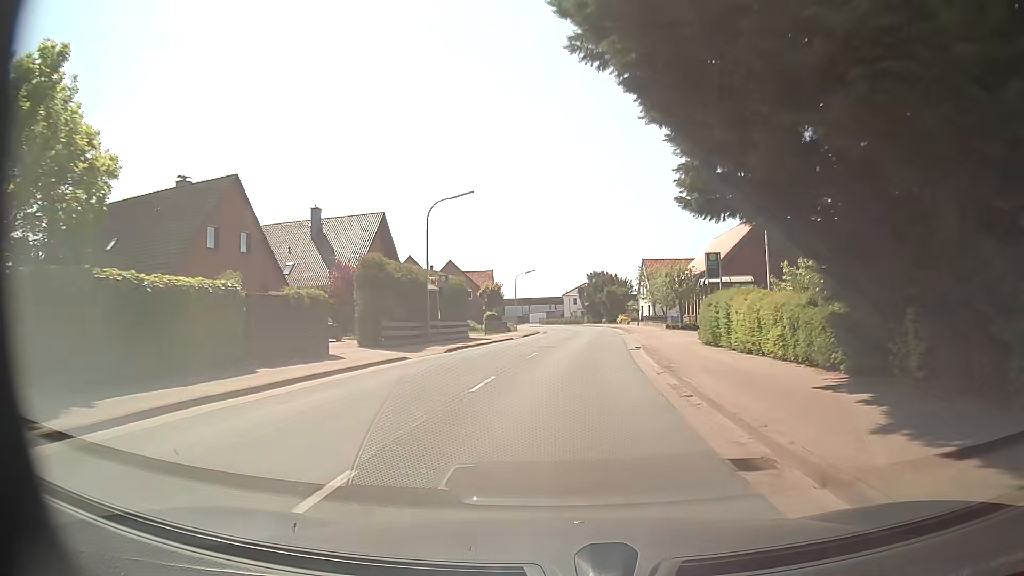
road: secondary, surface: asphalt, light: Day
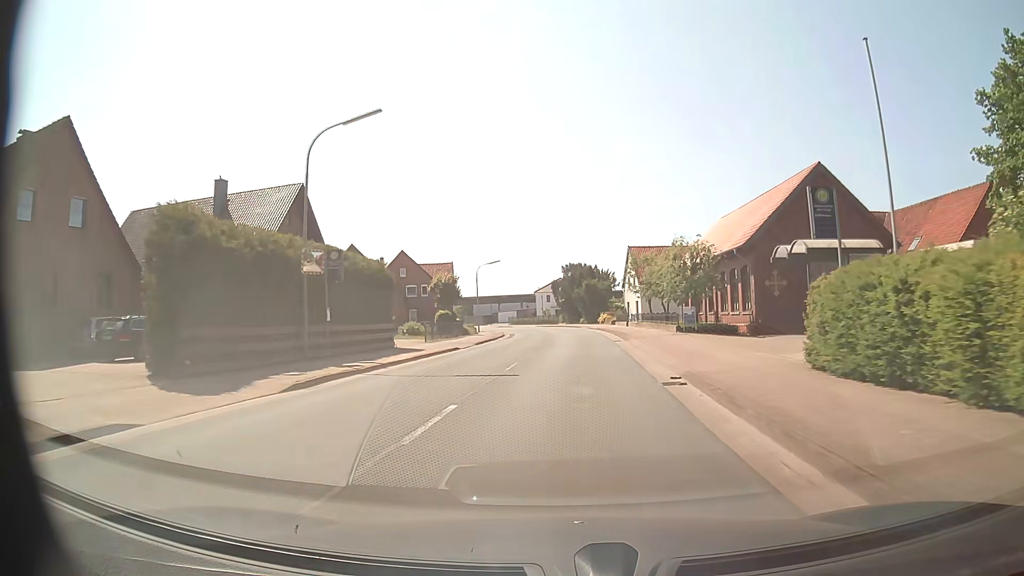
(+0.3, +14.0) m; +2°
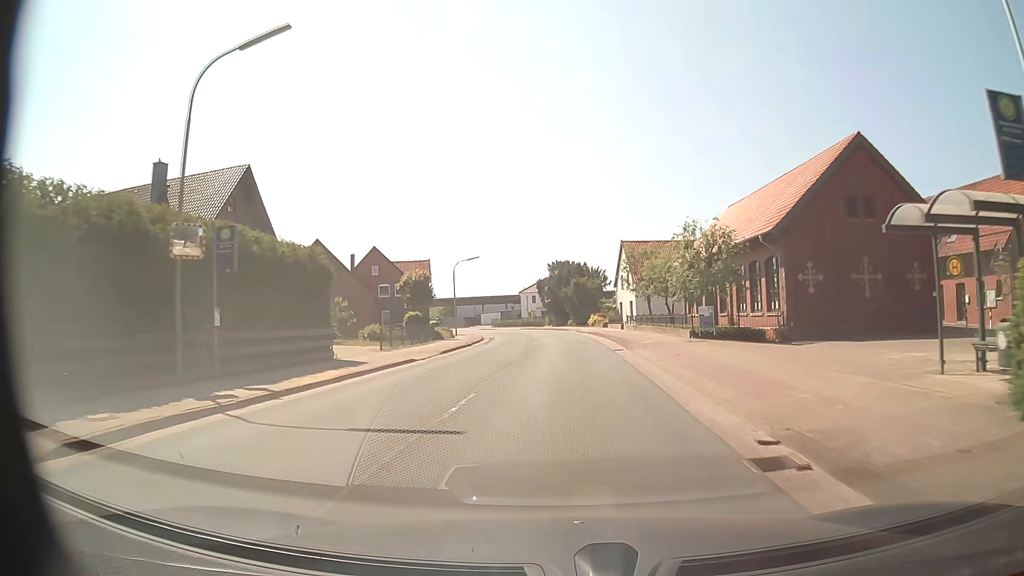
(+0.1, +6.9) m; +2°
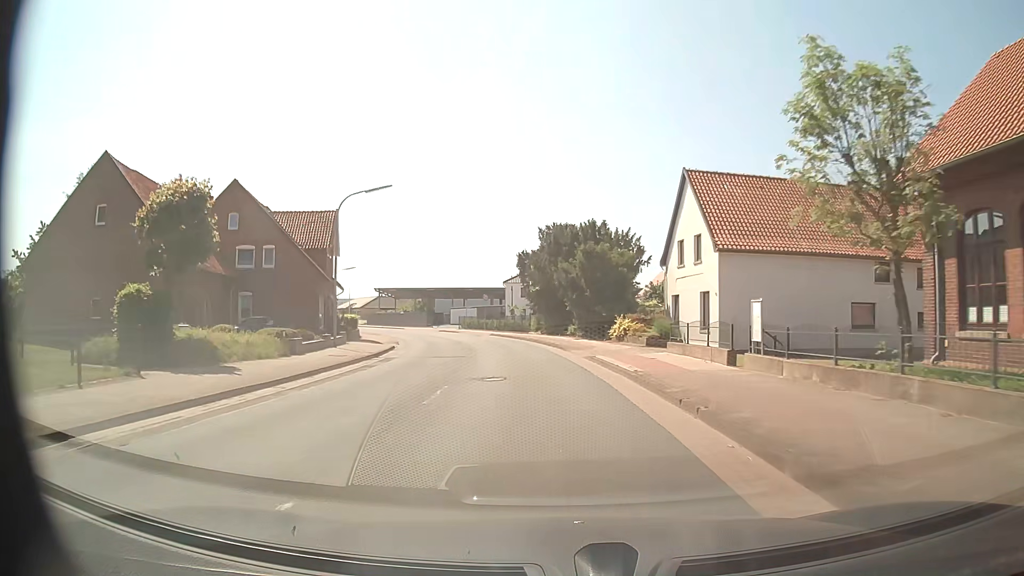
(+0.6, +34.2) m; 0°
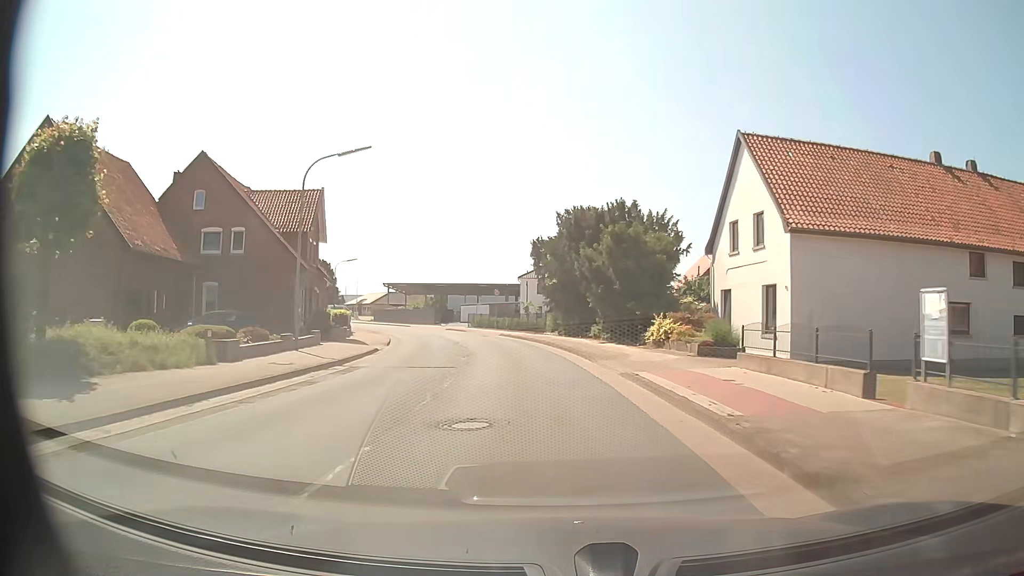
(-0.1, +6.9) m; -2°
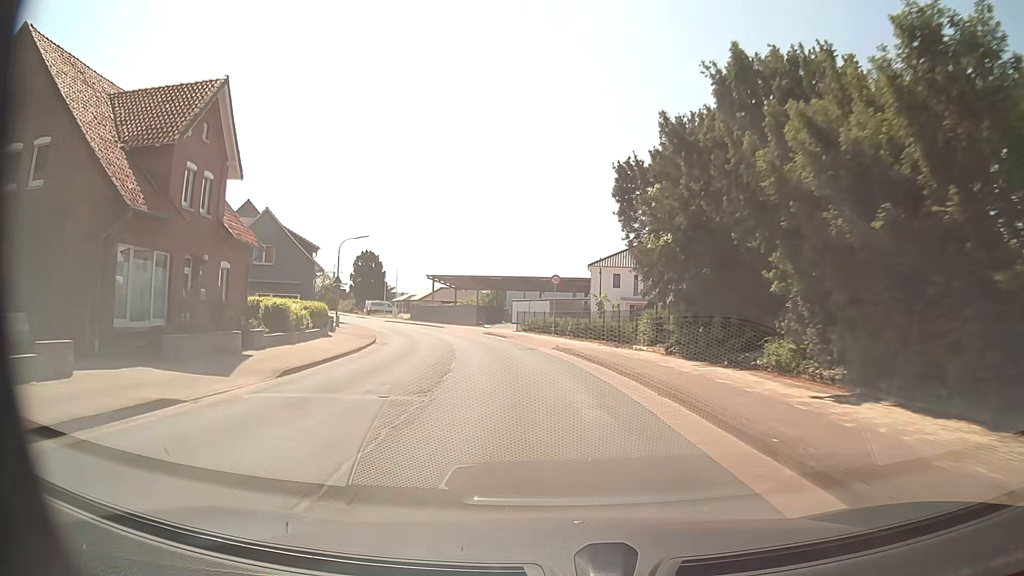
(-0.9, +20.5) m; -6°
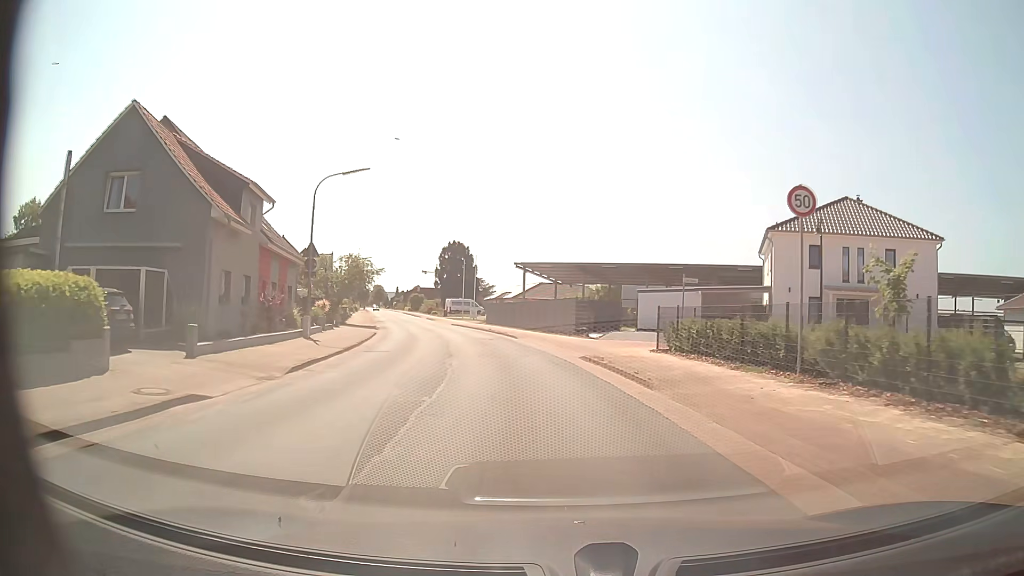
(-2.4, +27.2) m; -10°
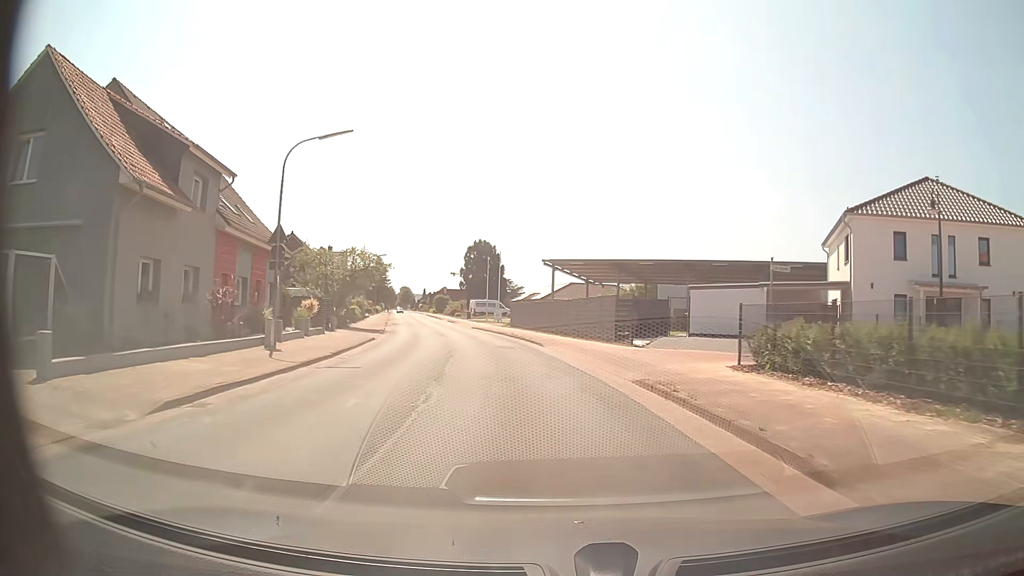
(-0.1, +7.0) m; -2°
(0, +10) (-1, +20) (-3, +30) (-5, +40) (-7, +49) (-10, +59) (-12, +69) (-15, +78) (-17, +88) (-20, +98) m
